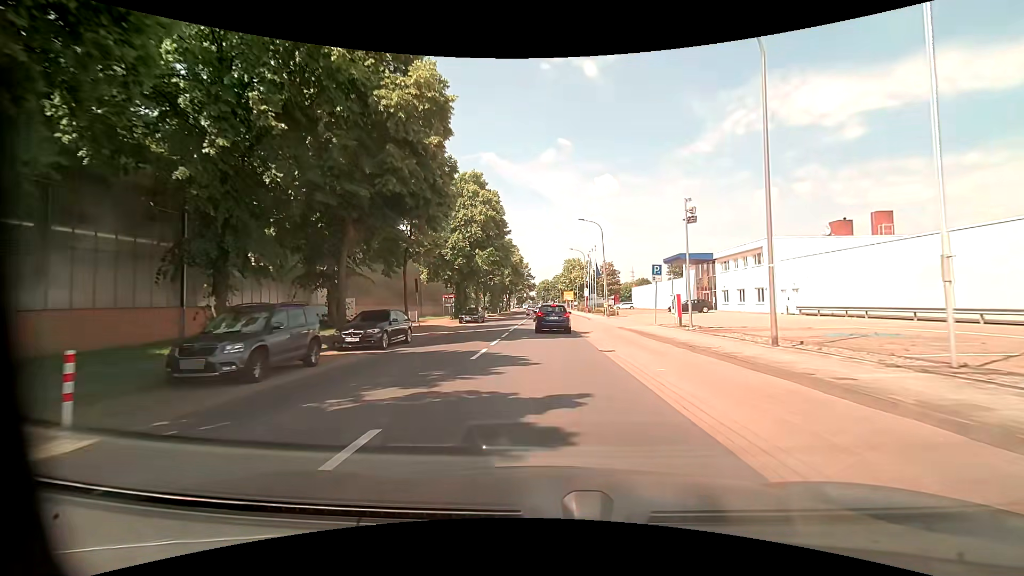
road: tertiary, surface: asphalt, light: Day
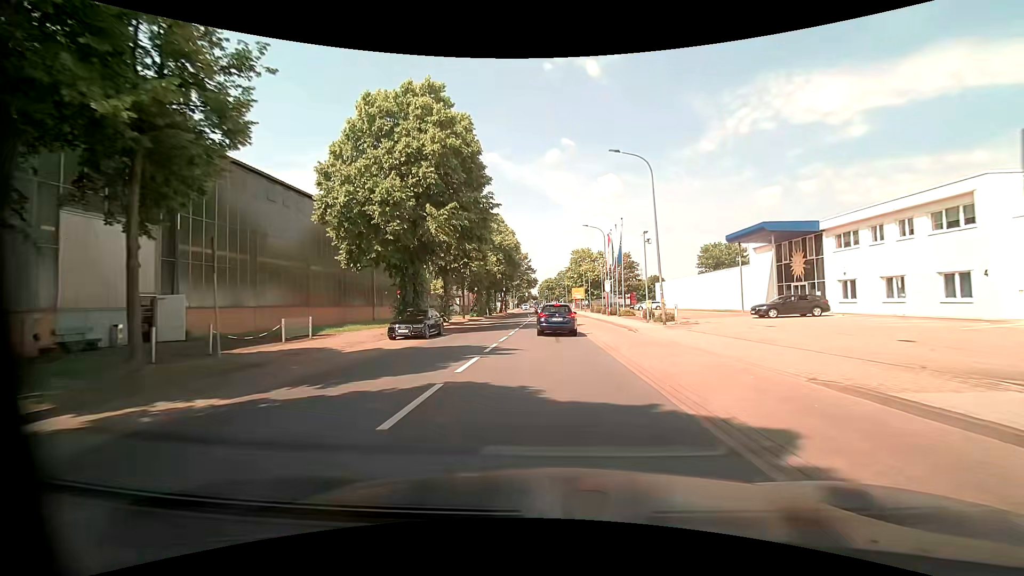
(-0.2, +21.0) m; -1°
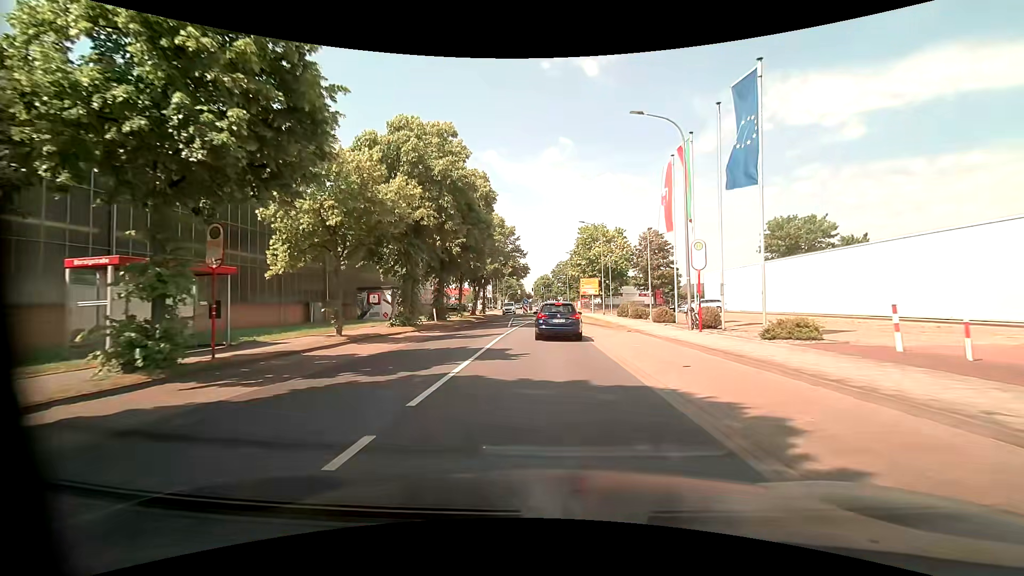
(+0.2, +30.1) m; +1°
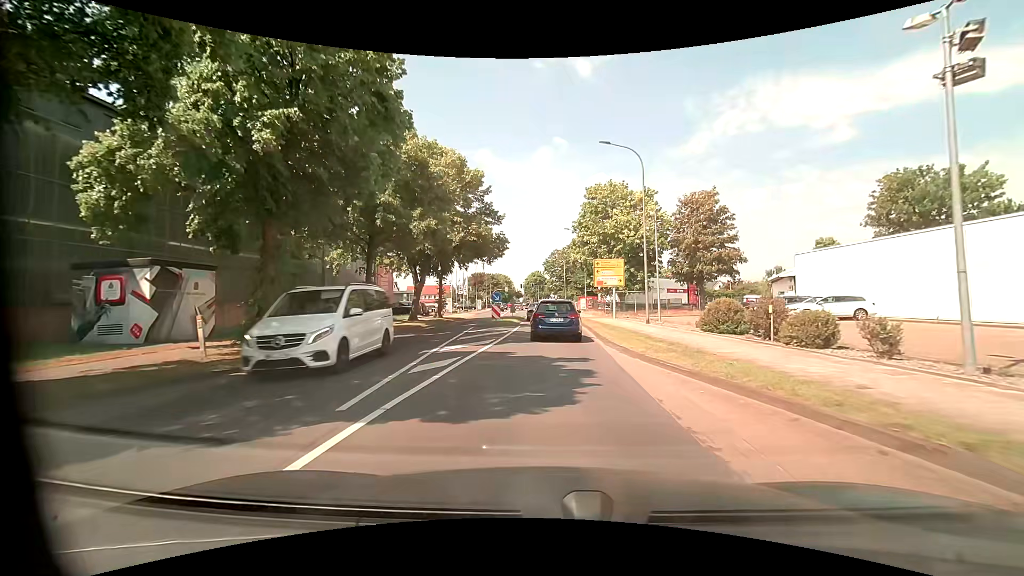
(-0.1, +24.7) m; +1°
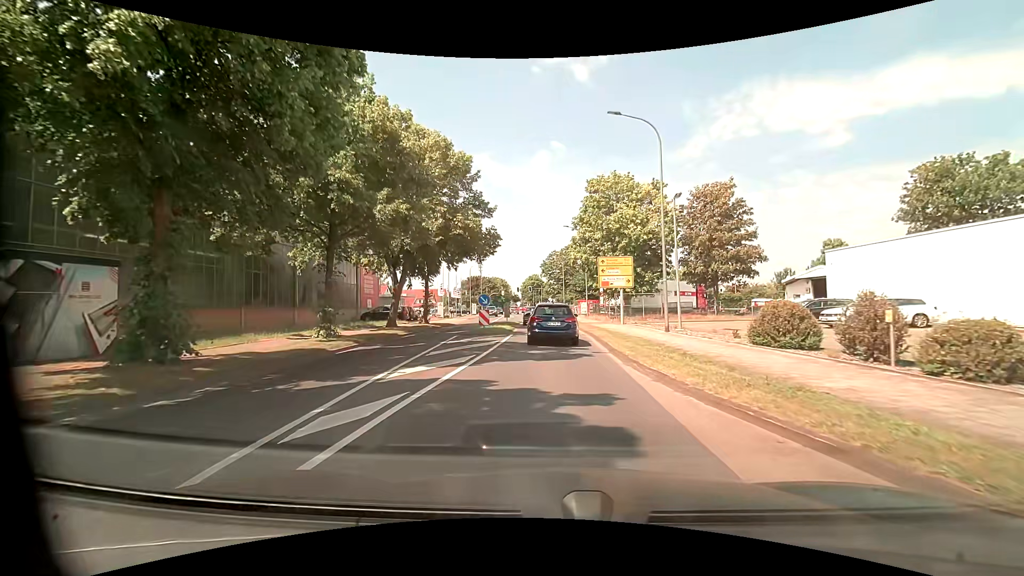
(0.0, +4.6) m; 0°
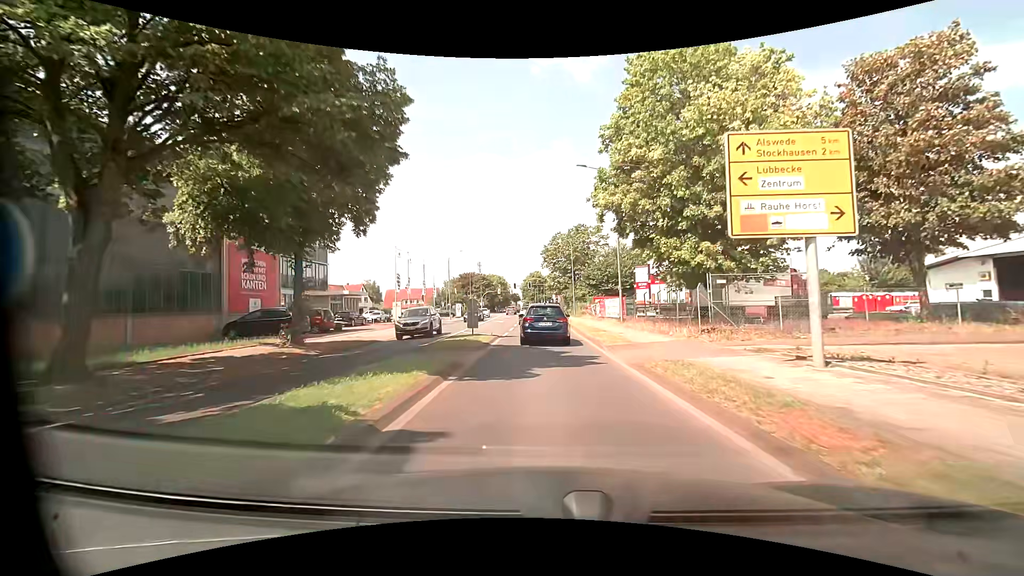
(-0.1, +21.9) m; 0°
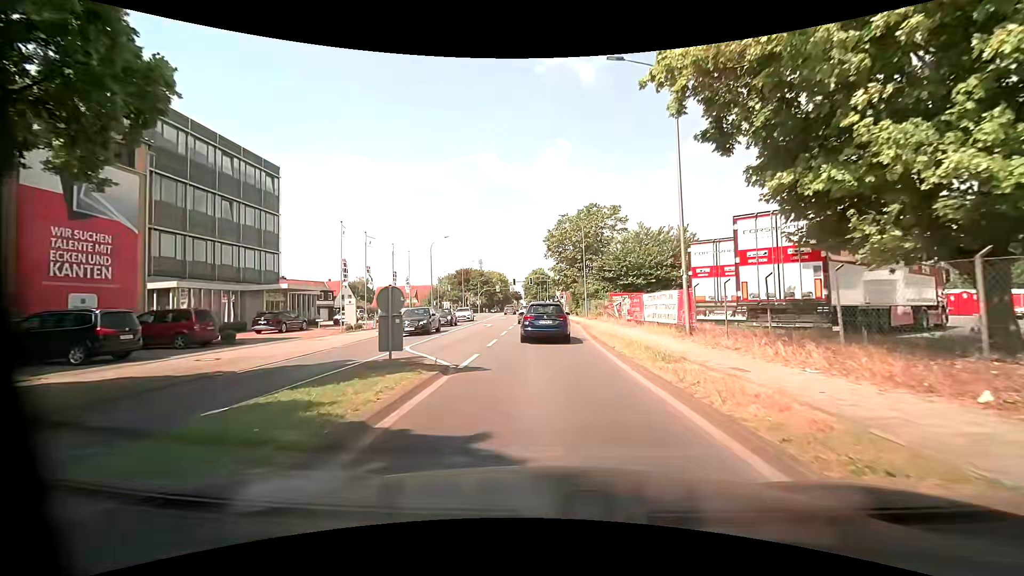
(-0.1, +12.7) m; -1°
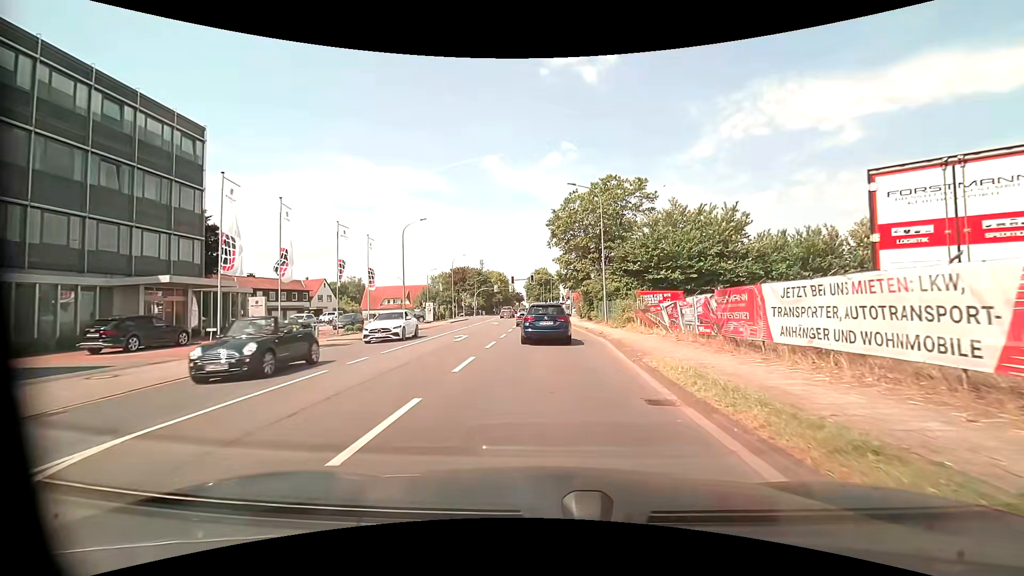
(0.0, +12.5) m; 0°
(0, +10) (0, +20) (0, +30) (-1, +40) (-1, +50) (-1, +60) (-2, +70) (-2, +80) (-3, +90) (-3, +100) m
